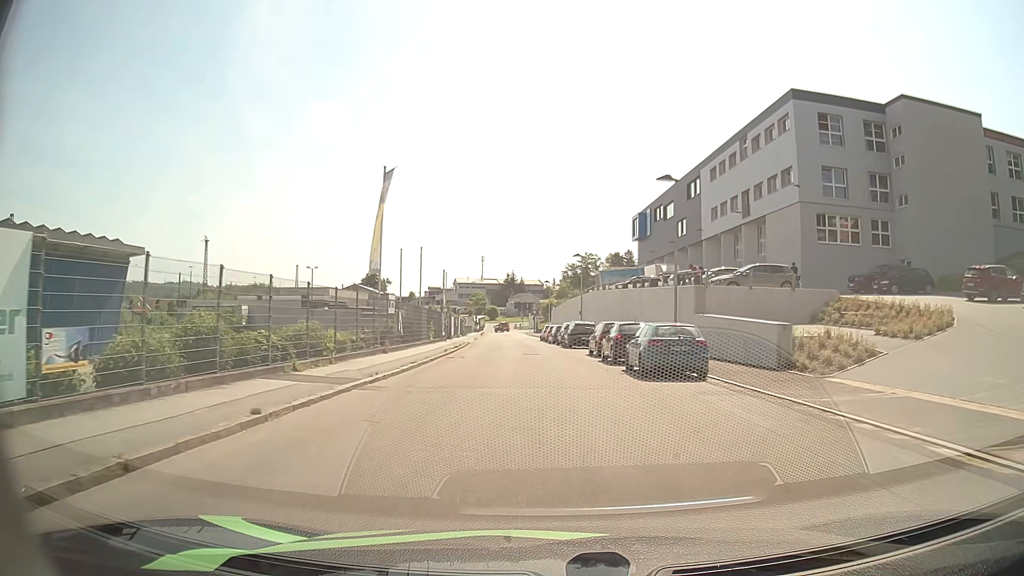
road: residential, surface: asphalt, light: Day
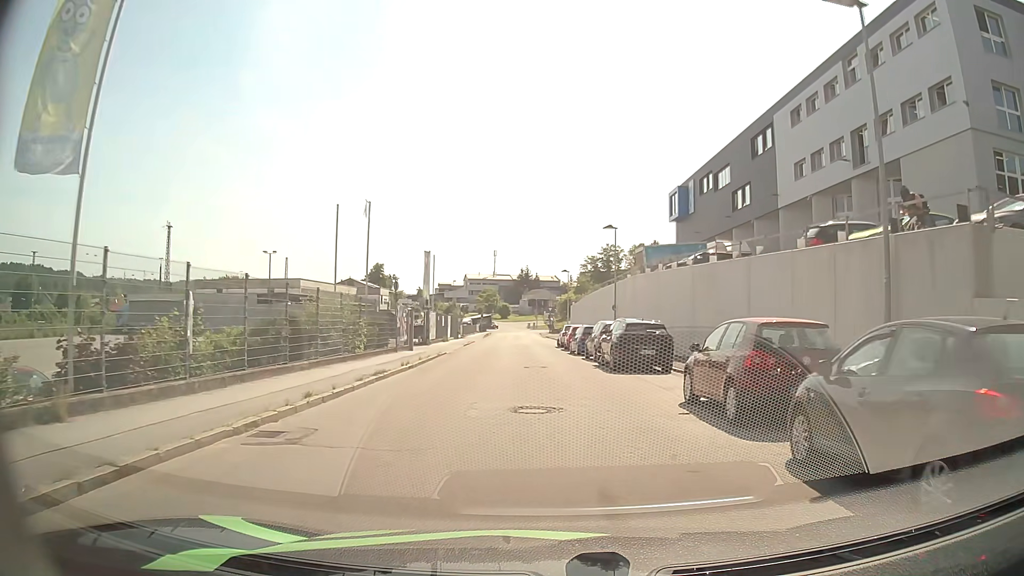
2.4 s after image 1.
(-0.1, +18.9) m; -1°
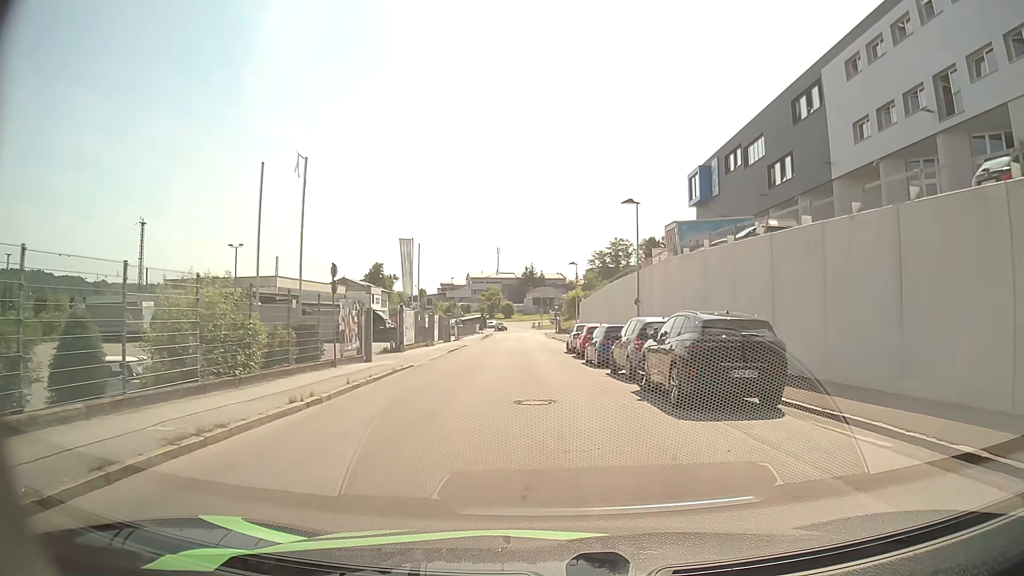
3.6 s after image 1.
(0.0, +9.3) m; 0°
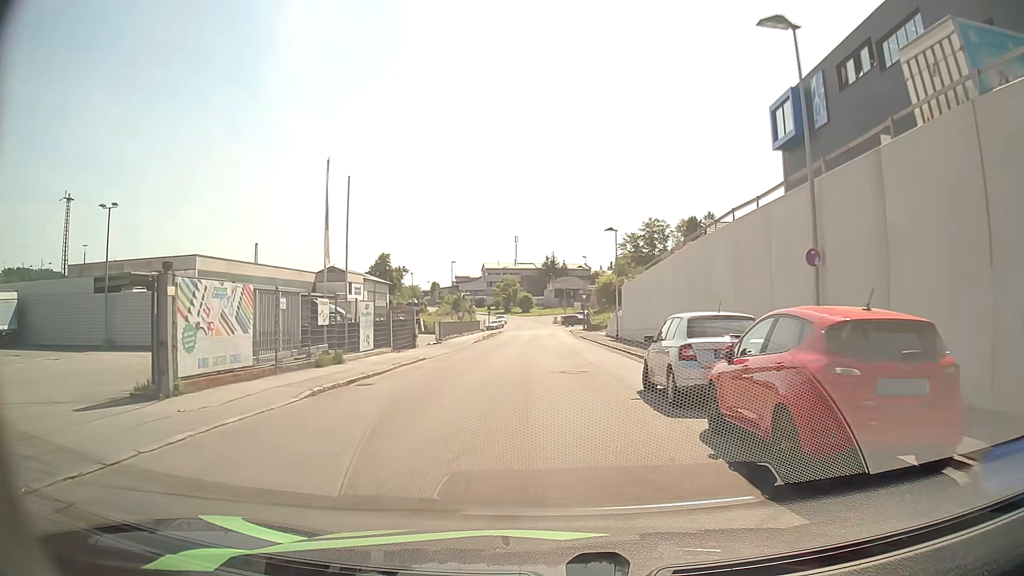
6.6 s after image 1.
(-0.4, +23.1) m; -2°
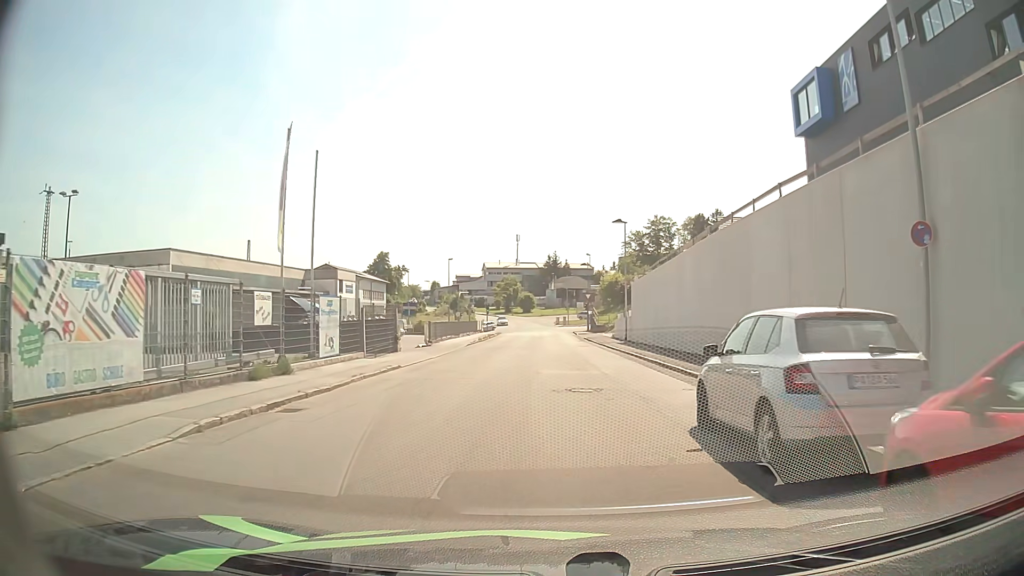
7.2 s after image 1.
(0.0, +4.6) m; -1°
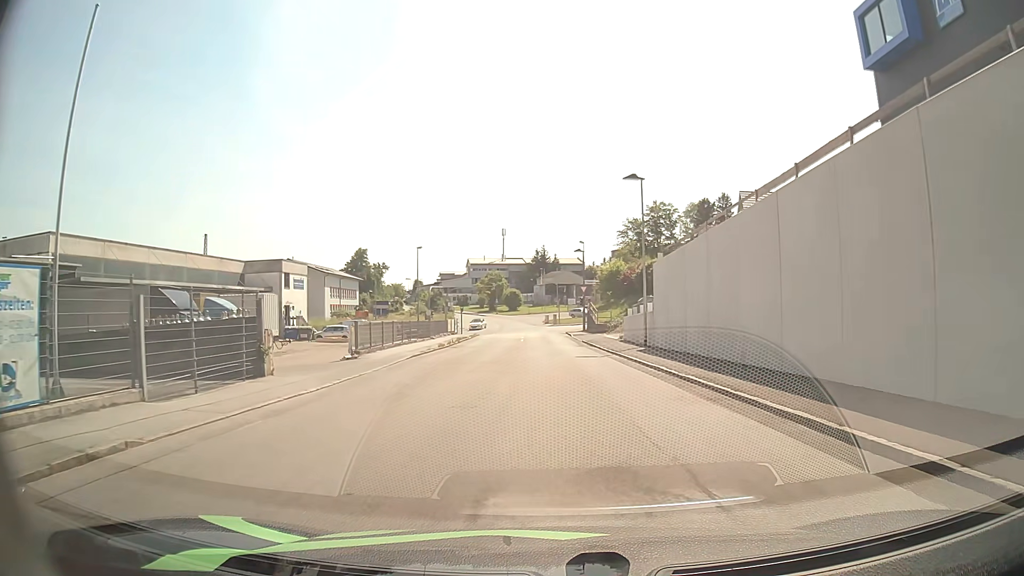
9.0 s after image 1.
(+0.3, +13.7) m; +2°
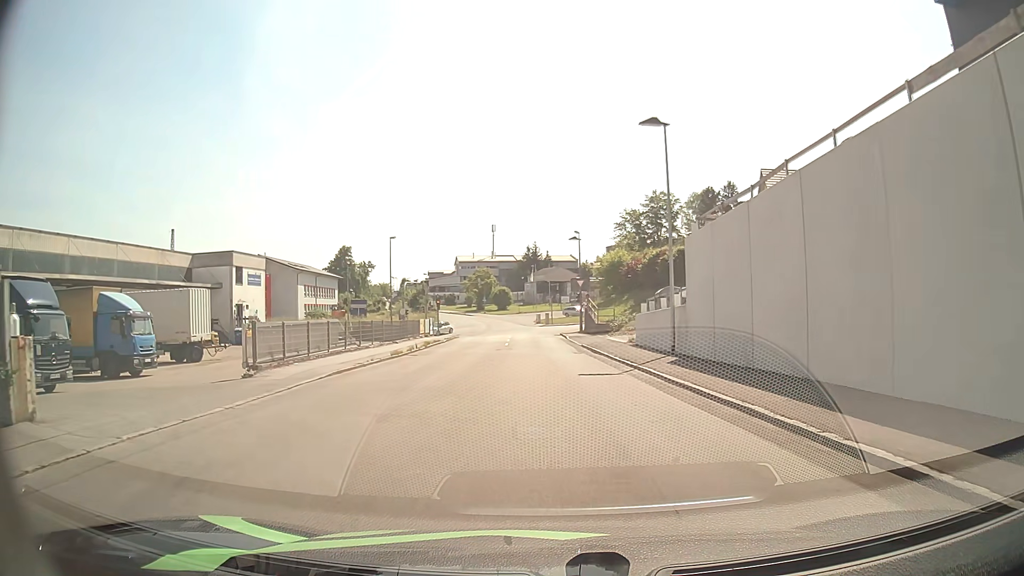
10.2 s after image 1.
(0.0, +9.2) m; 0°
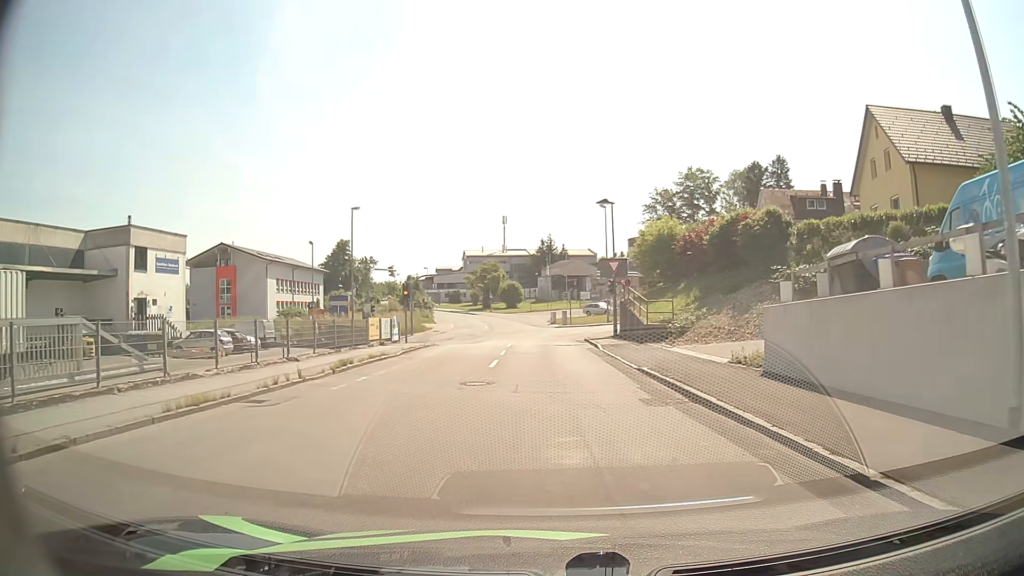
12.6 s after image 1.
(-0.4, +17.4) m; -2°
